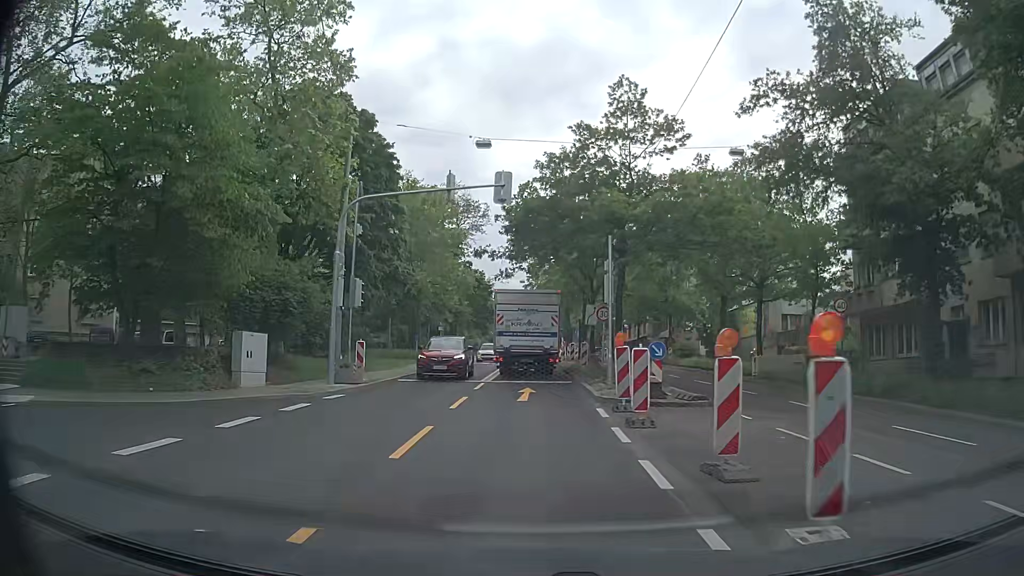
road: secondary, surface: asphalt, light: Day
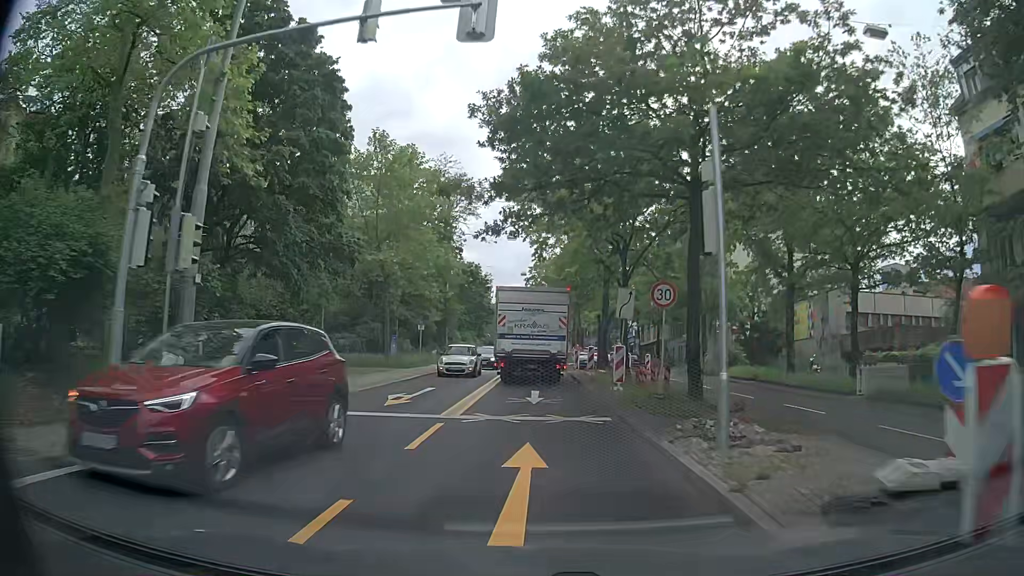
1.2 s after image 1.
(-0.1, +11.2) m; -1°
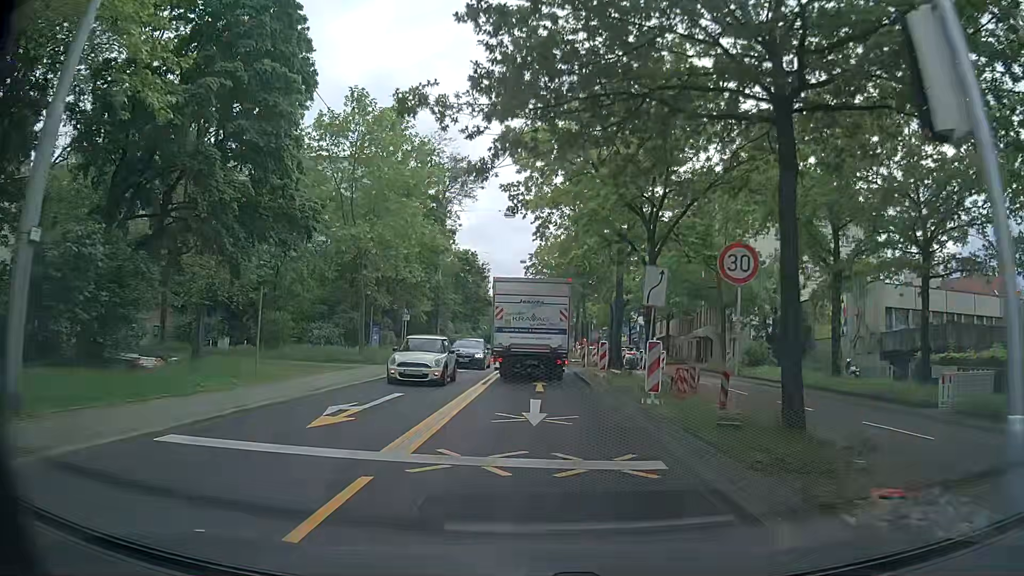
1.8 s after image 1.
(0.0, +5.2) m; 0°
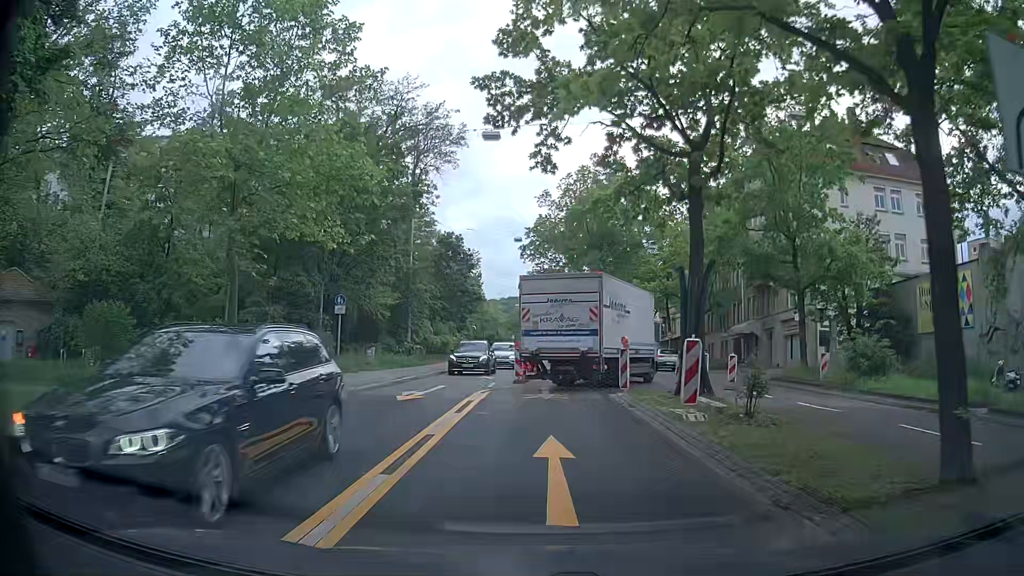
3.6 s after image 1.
(+0.2, +13.5) m; +2°
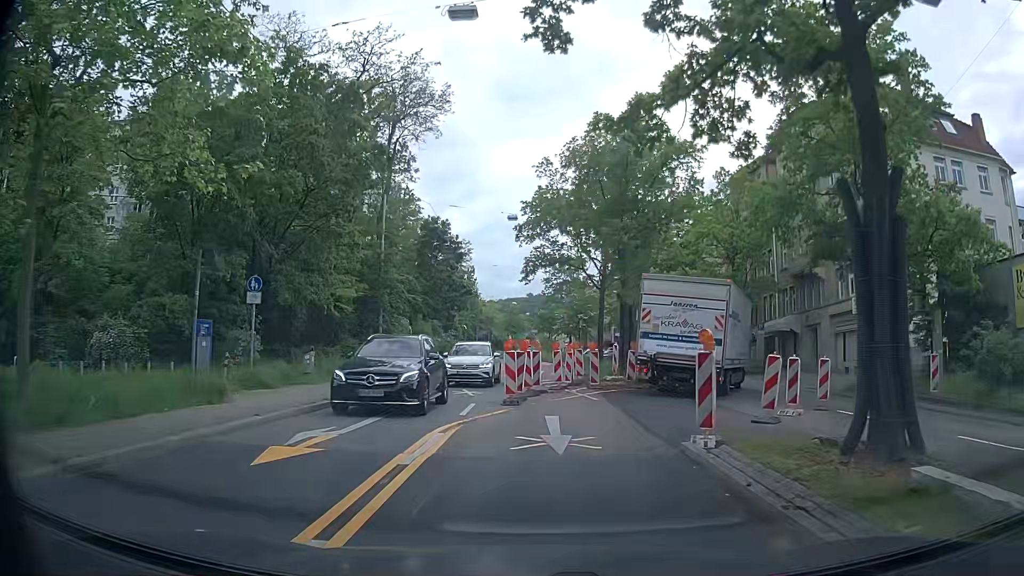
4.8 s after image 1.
(-0.3, +8.4) m; -2°
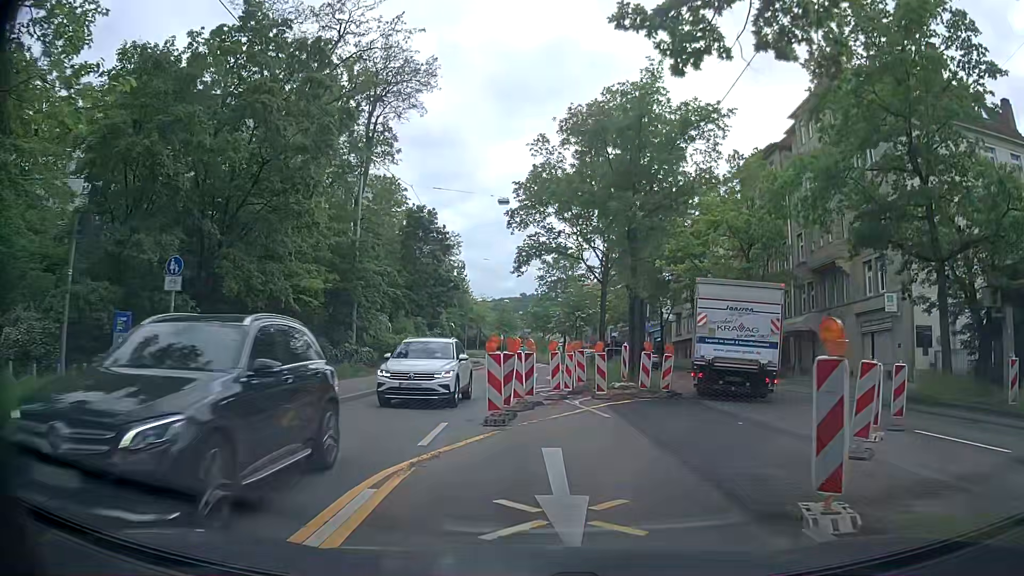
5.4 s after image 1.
(0.0, +4.2) m; +1°
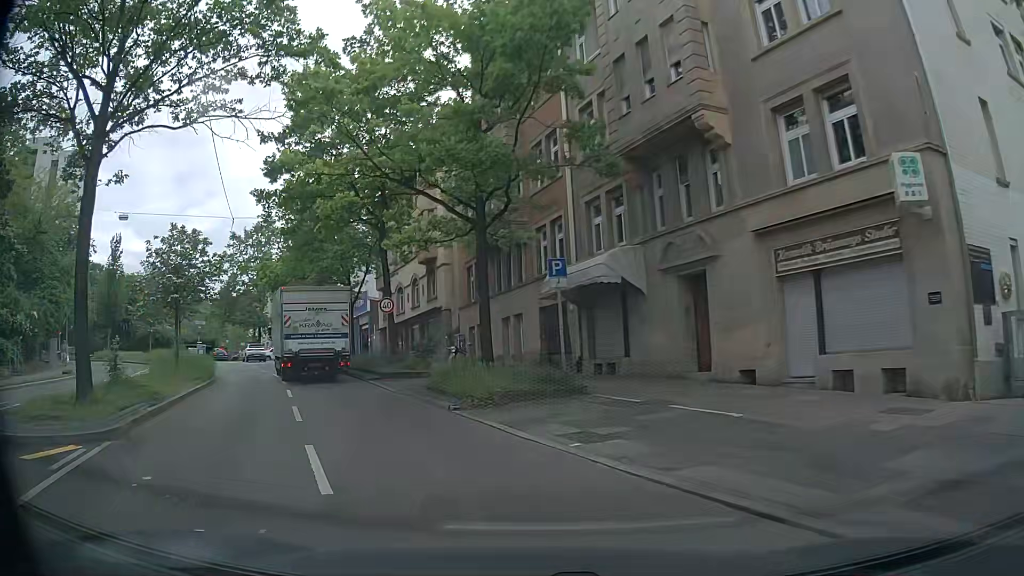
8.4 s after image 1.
(+6.5, +20.9) m; +21°
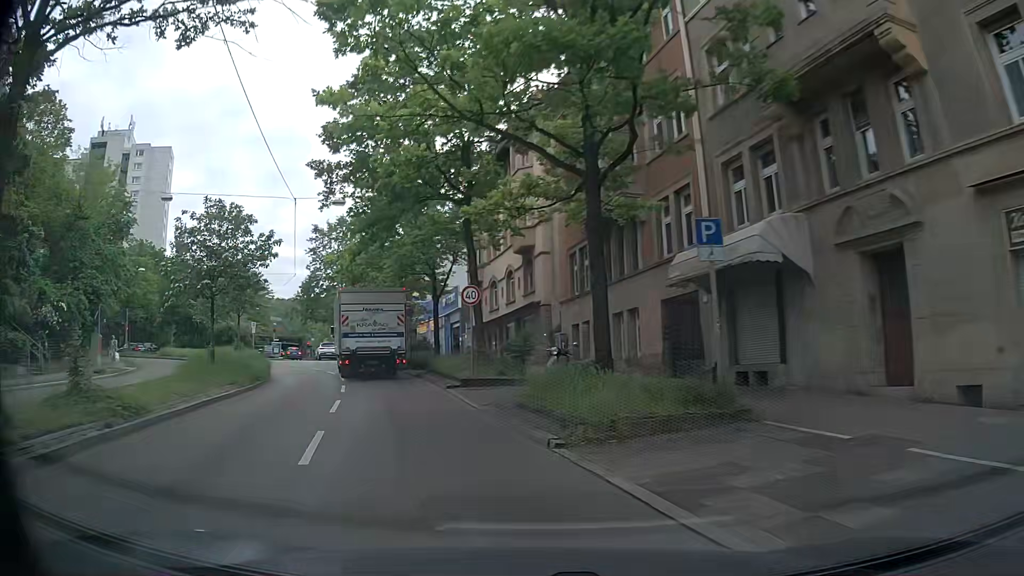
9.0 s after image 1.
(-0.3, +5.0) m; -7°
